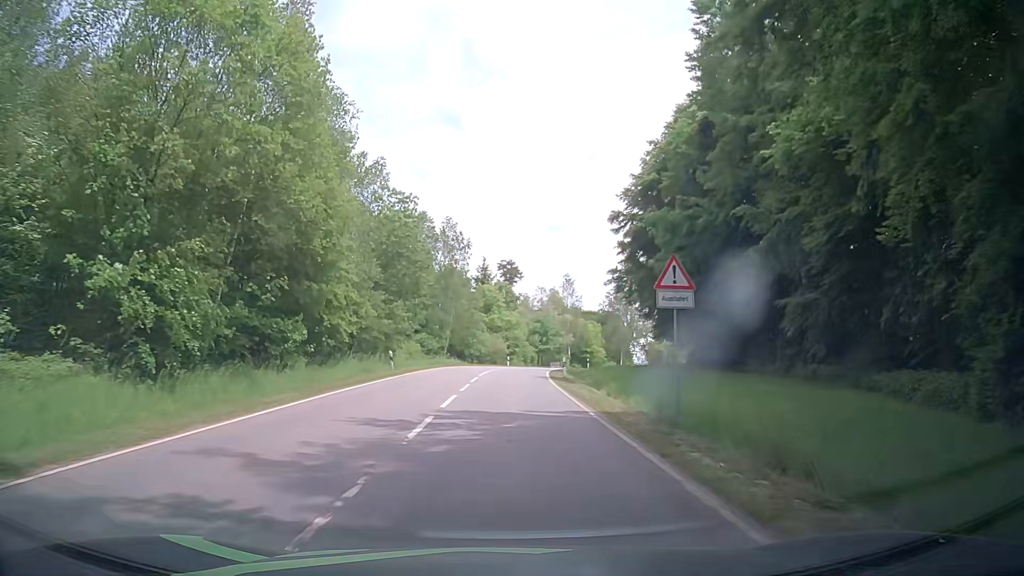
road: tertiary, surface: asphalt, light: Day
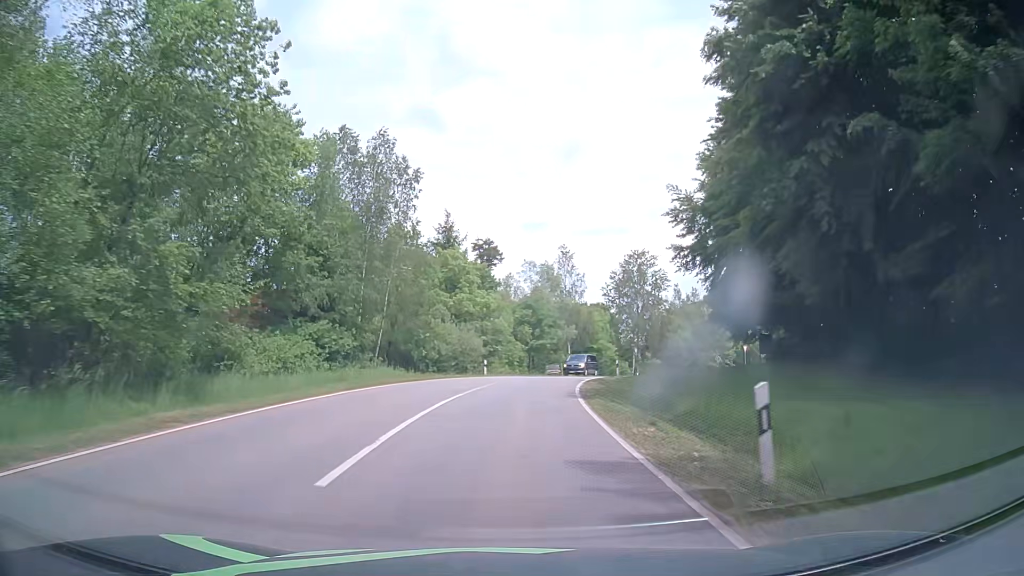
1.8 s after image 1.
(+0.3, +26.9) m; +2°
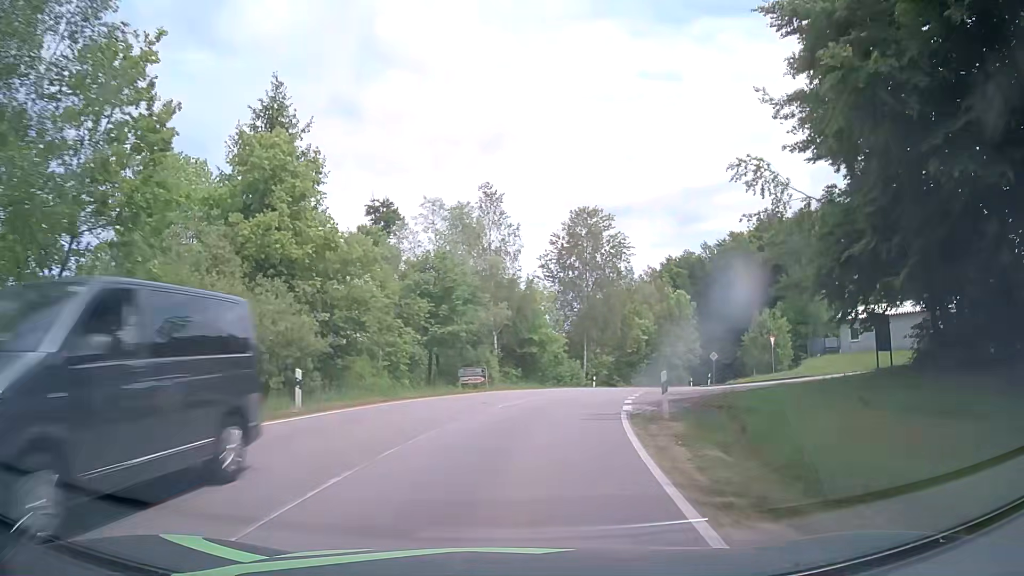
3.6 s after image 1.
(+1.4, +27.1) m; +7°
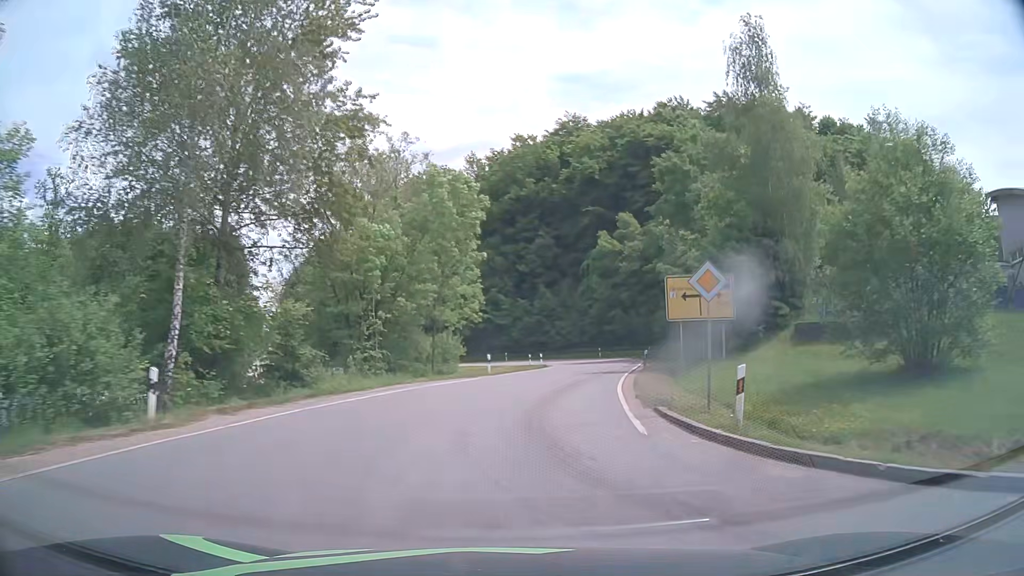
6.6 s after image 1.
(+8.7, +44.8) m; +23°
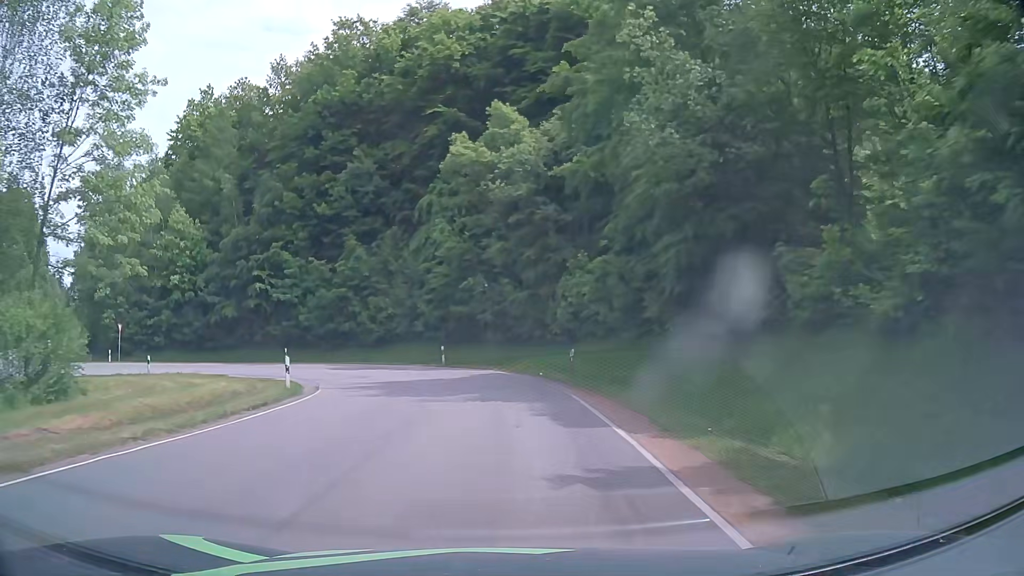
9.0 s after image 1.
(+4.4, +33.6) m; +13°
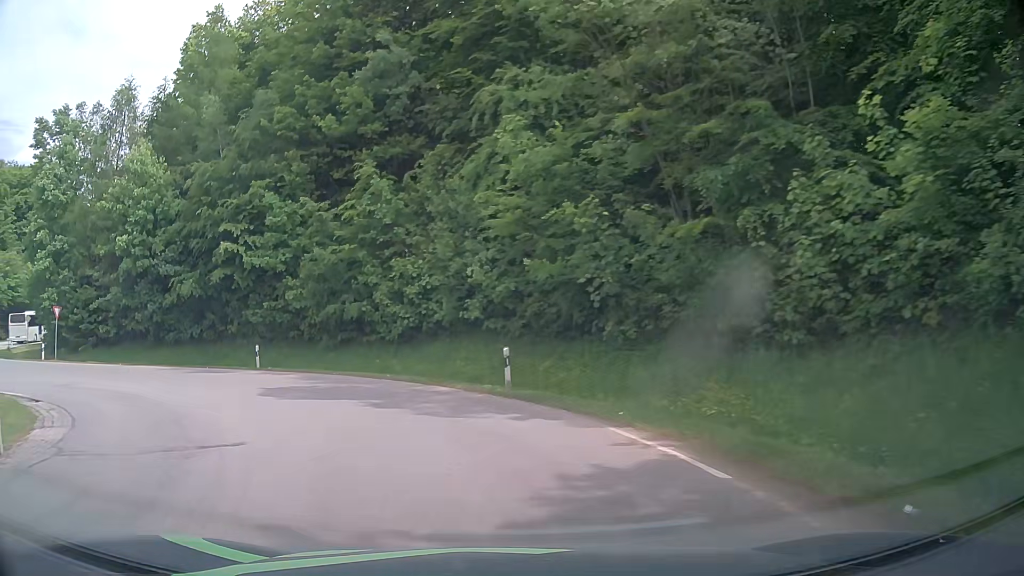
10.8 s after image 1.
(-0.7, +20.5) m; -8°
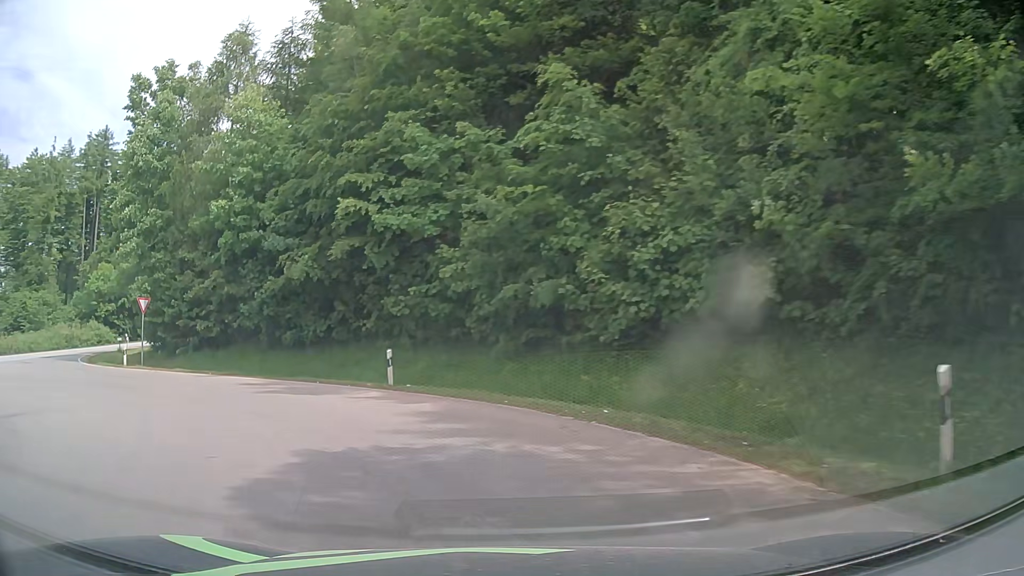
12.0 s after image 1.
(-1.6, +11.1) m; -17°
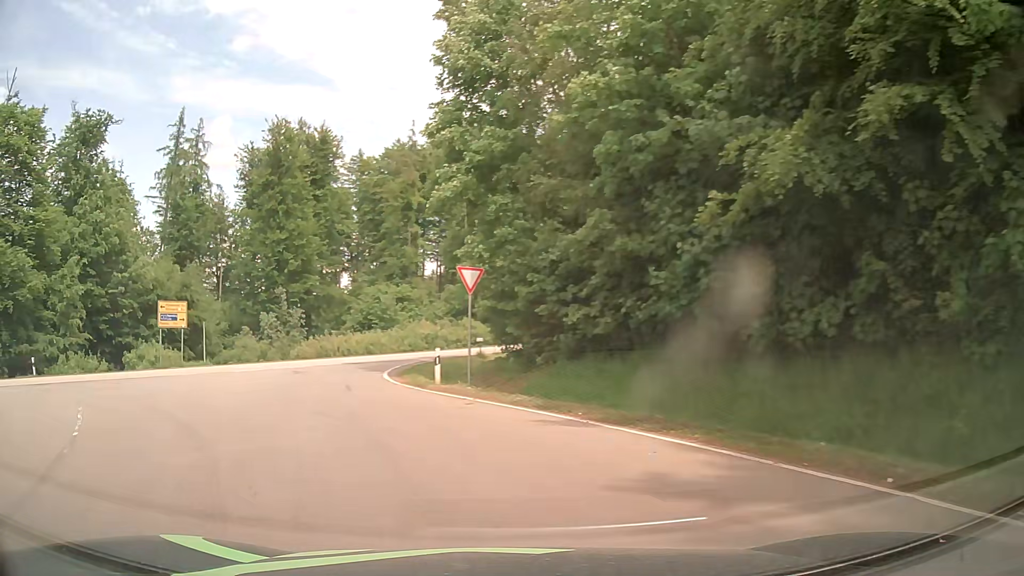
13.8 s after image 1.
(-4.5, +13.9) m; -36°
(-2, +10) (-5, +19) (-7, +29) (-5, +39) (-1, +48) (+4, +57) (+9, +65) (+14, +74) (+19, +83) (+24, +91) m
